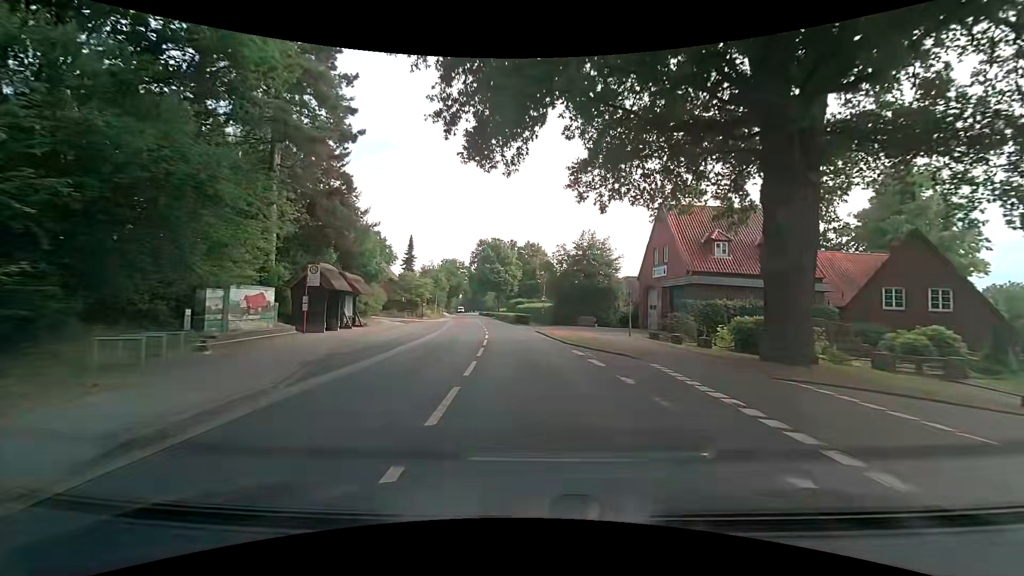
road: secondary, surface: asphalt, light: Day
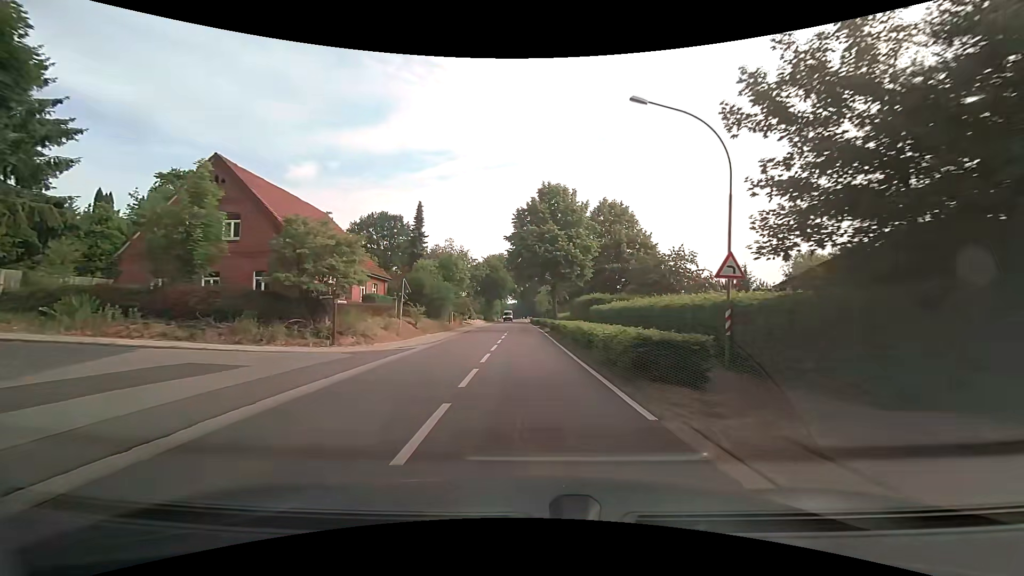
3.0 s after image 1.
(-2.2, +37.6) m; -6°
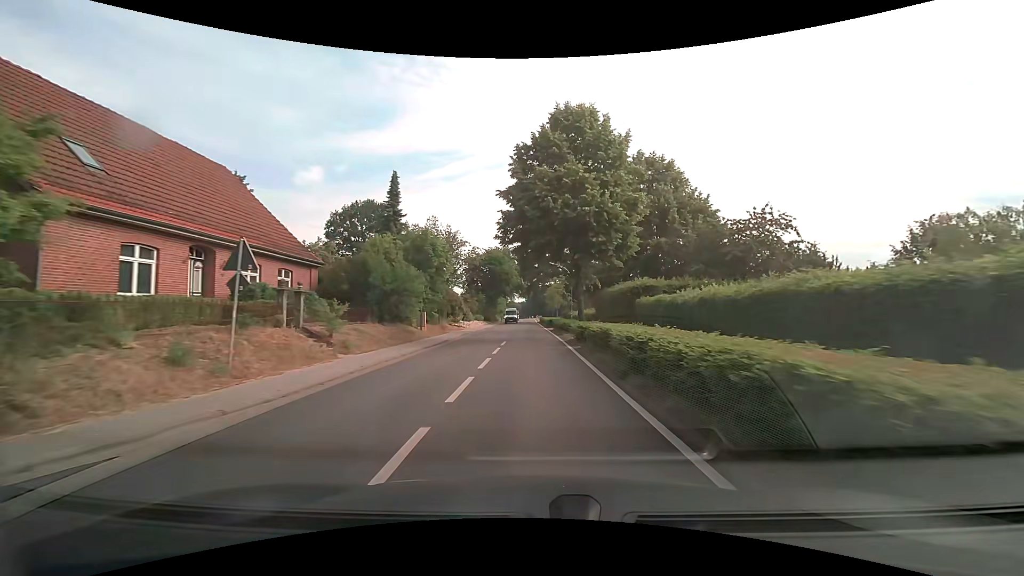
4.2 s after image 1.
(-0.2, +15.1) m; -1°
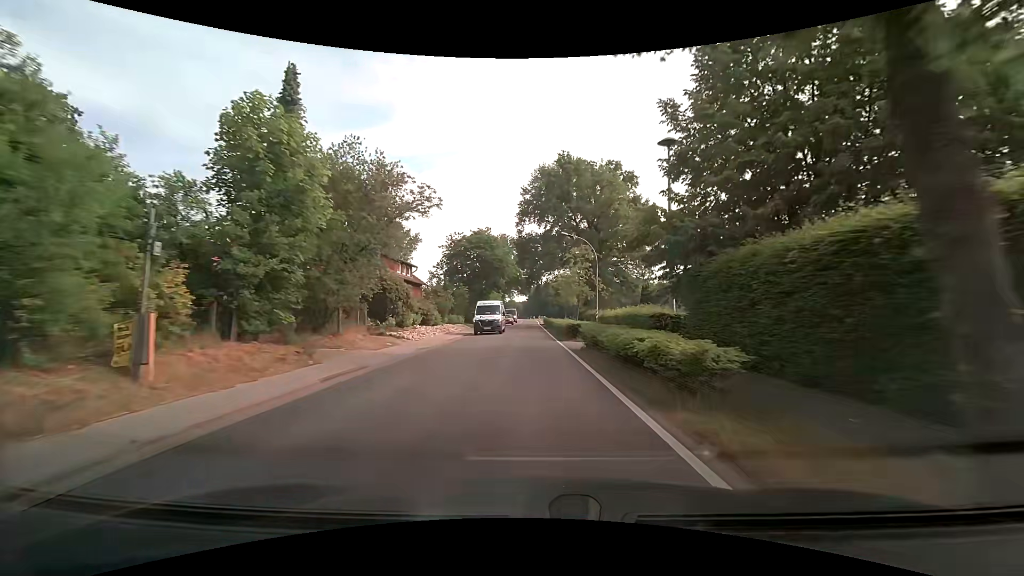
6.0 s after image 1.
(-0.1, +22.9) m; 0°
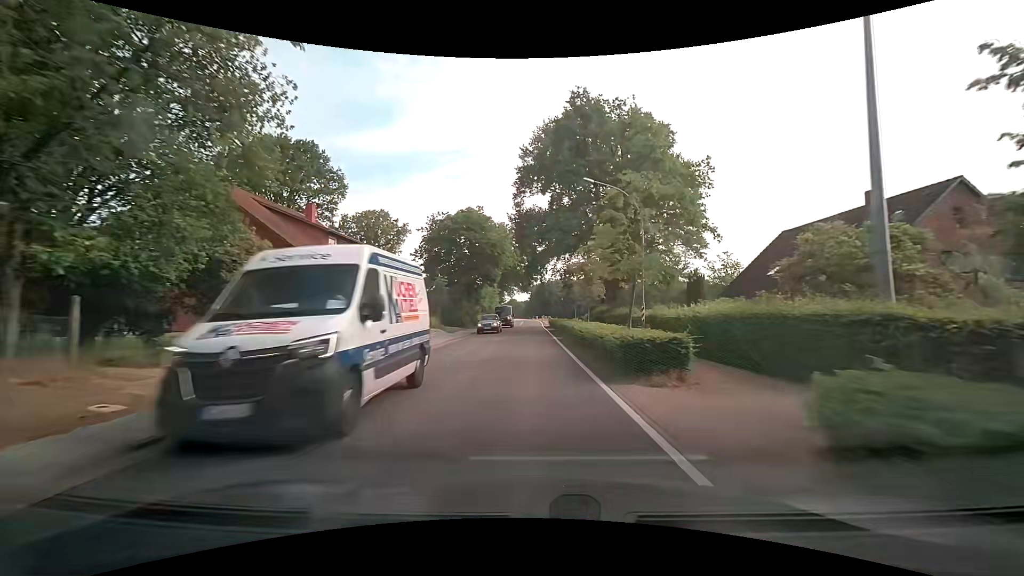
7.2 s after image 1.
(0.0, +15.4) m; 0°
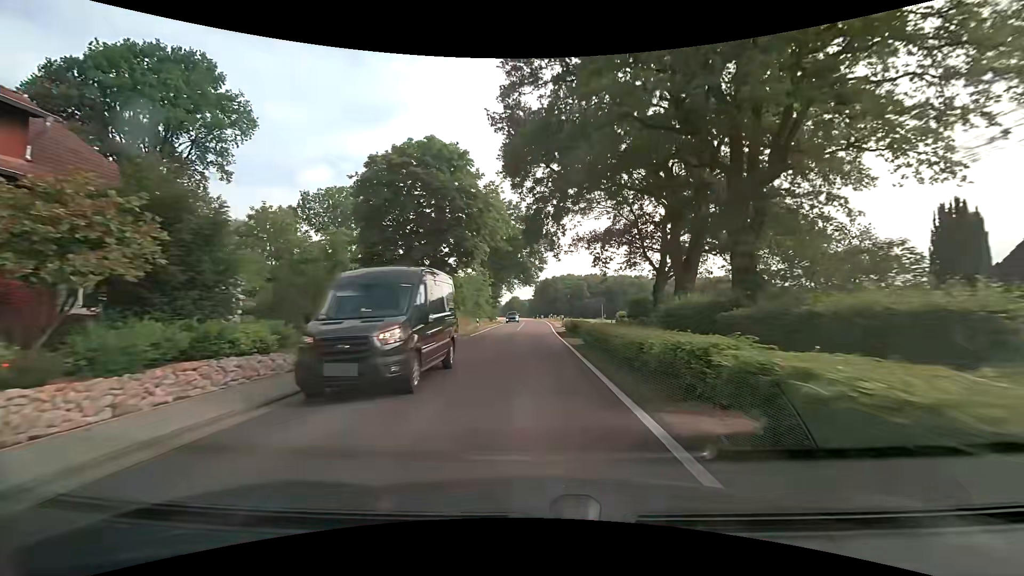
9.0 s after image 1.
(-0.1, +23.4) m; -1°
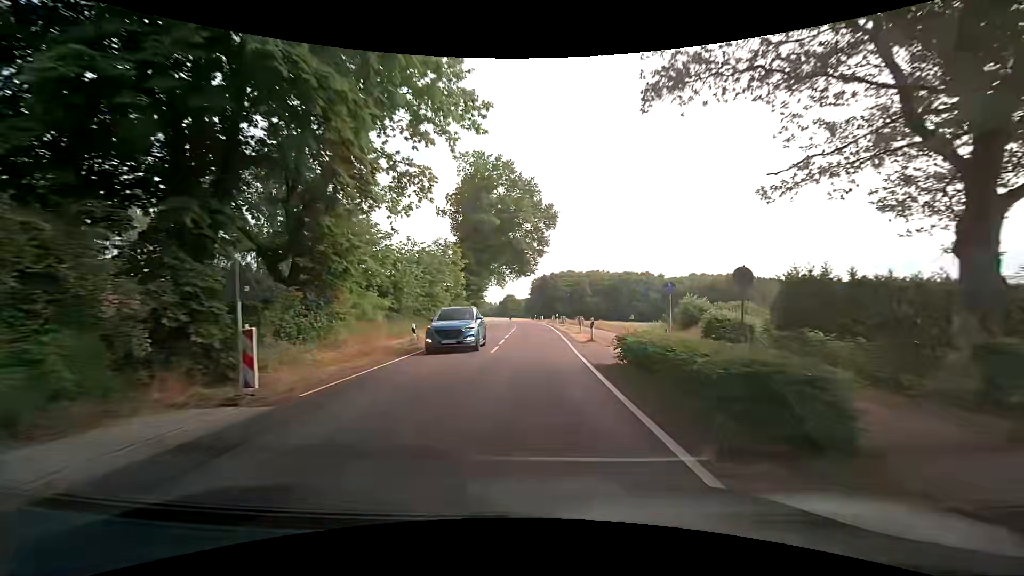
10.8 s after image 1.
(0.0, +23.8) m; +1°
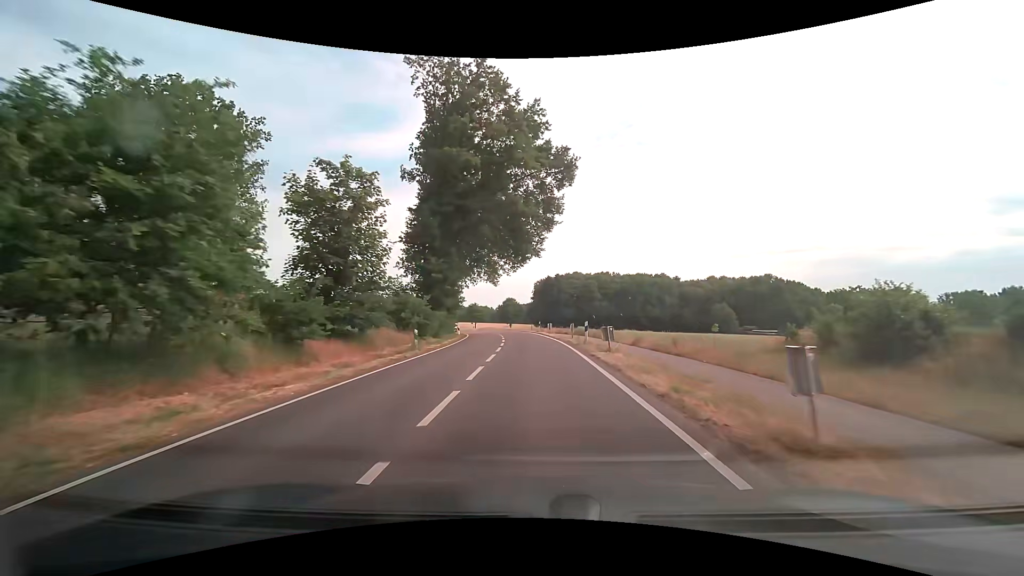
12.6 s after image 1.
(0.0, +24.2) m; -1°
(0, +10) (0, +20) (0, +30) (-1, +40) (-1, +50) (-3, +60) (-4, +70) (-7, +79) (-10, +89) (-13, +98) m
